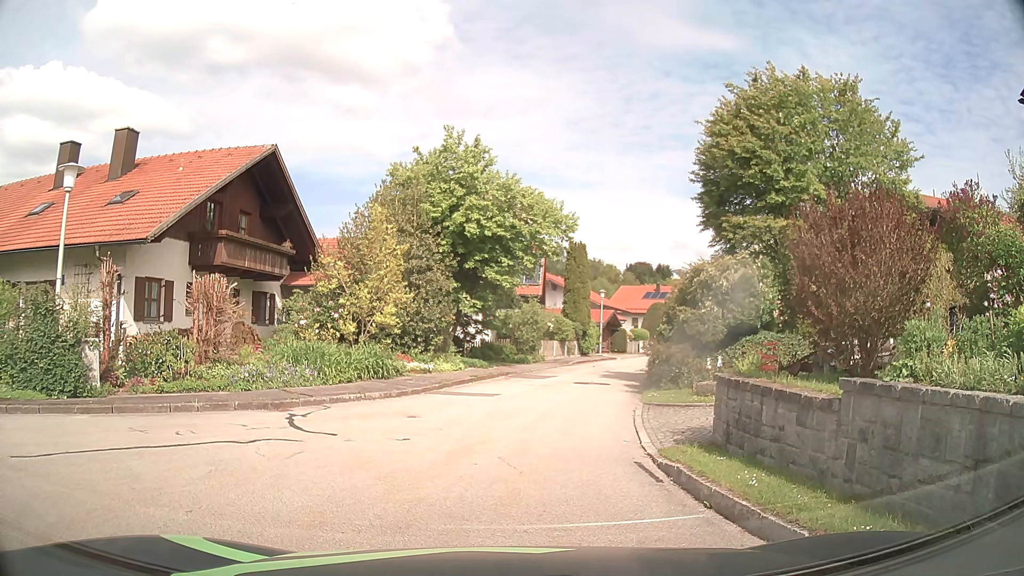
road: residential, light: Day
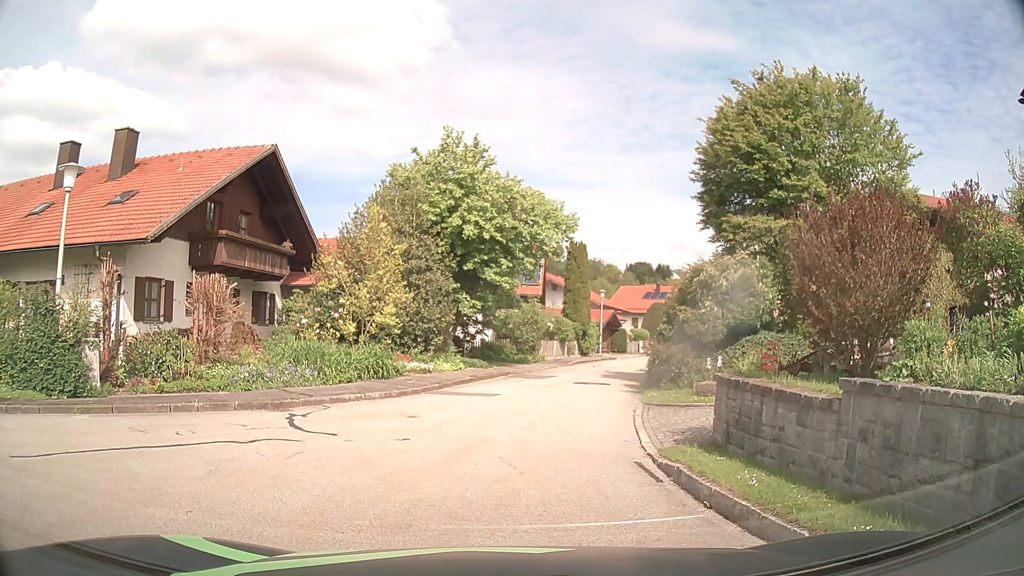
(0.0, 0.0) m; 0°
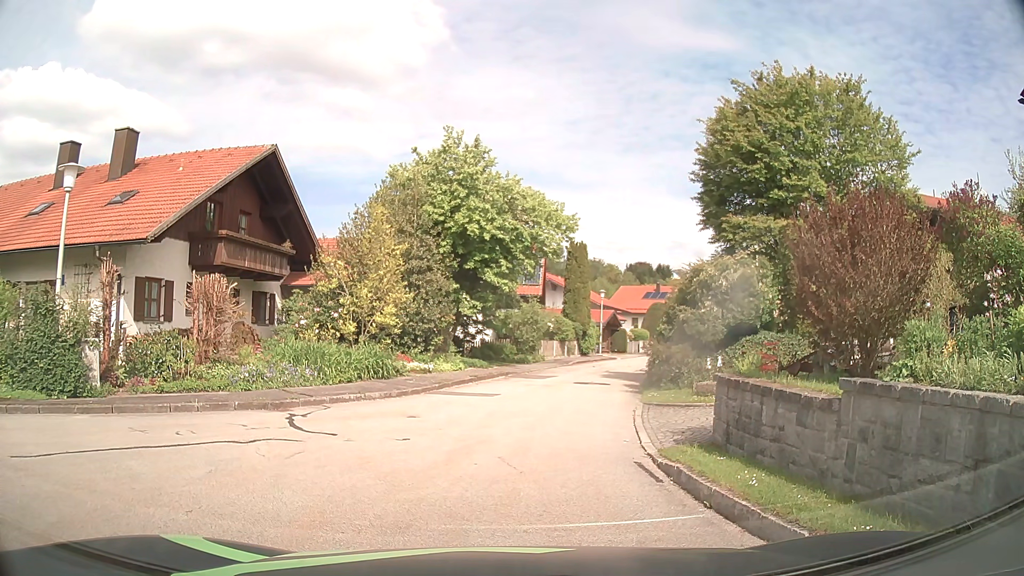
(0.0, 0.0) m; 0°
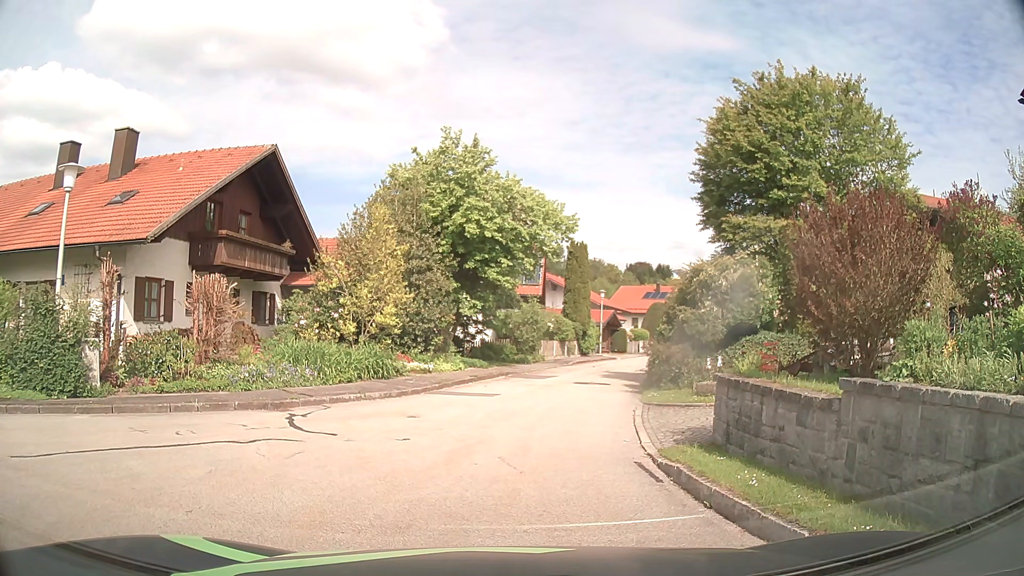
(0.0, 0.0) m; 0°
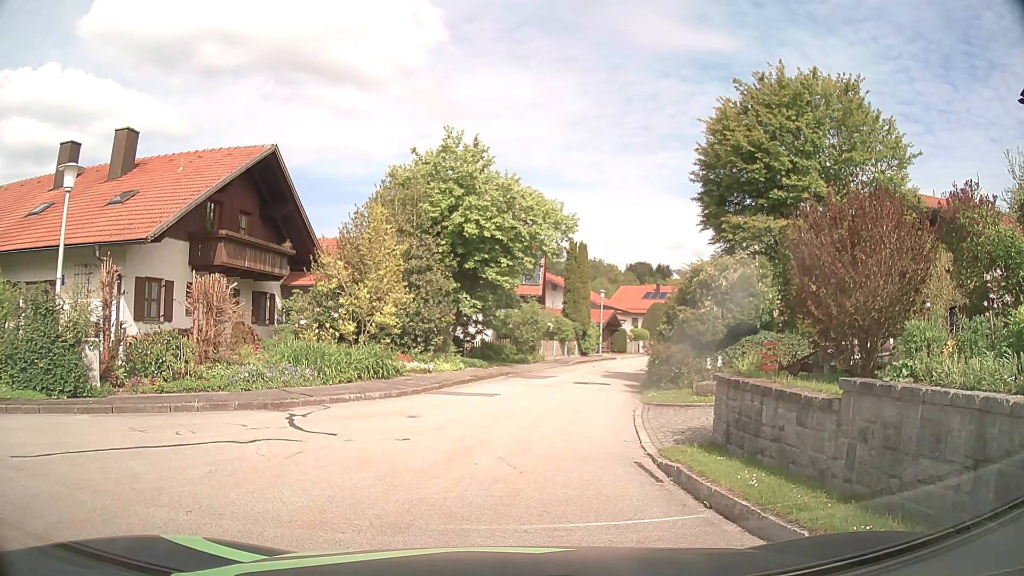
(0.0, 0.0) m; 0°
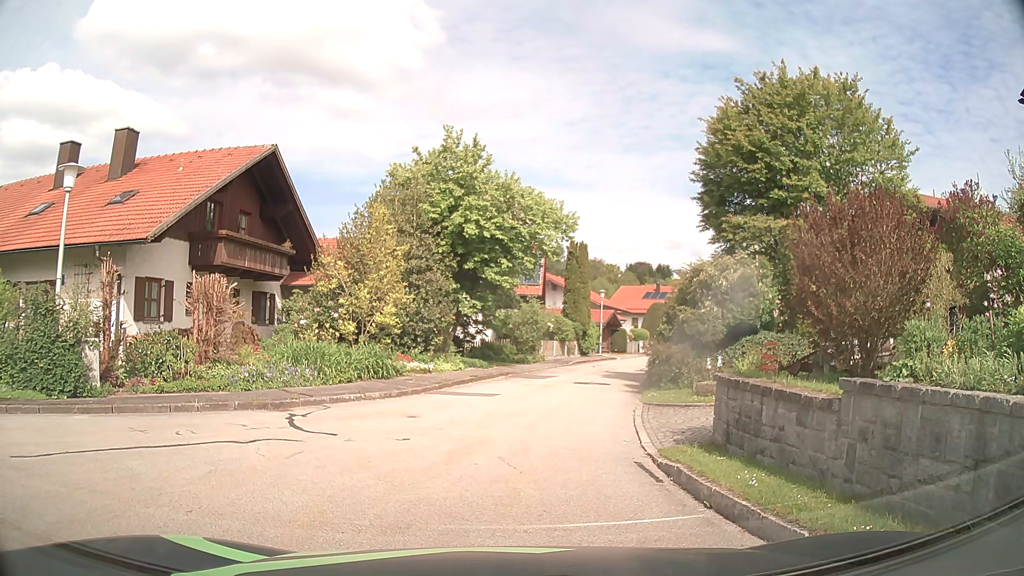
(0.0, 0.0) m; 0°
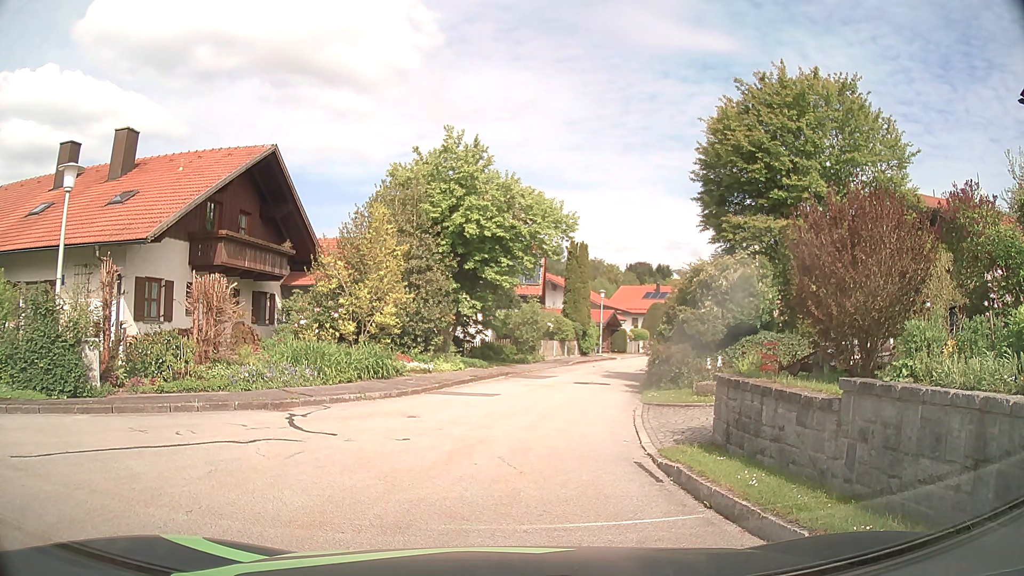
(0.0, 0.0) m; 0°
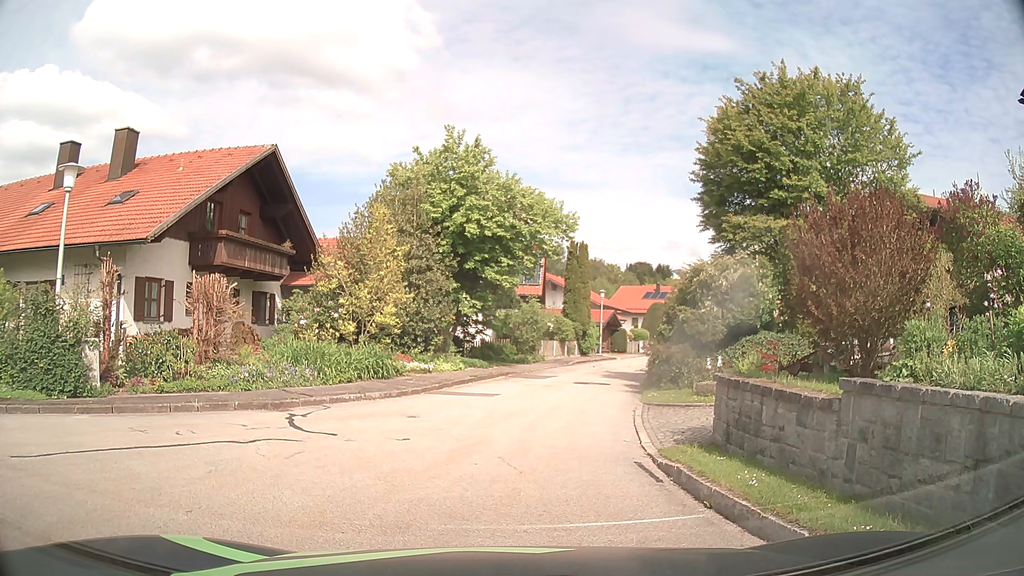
(0.0, 0.0) m; 0°
(-1, +10) (0, +20) (+1, +30) (+3, +40) (+5, +49) (+8, +59) (+11, +68) (+14, +78) (+18, +87) (+23, +96) m
